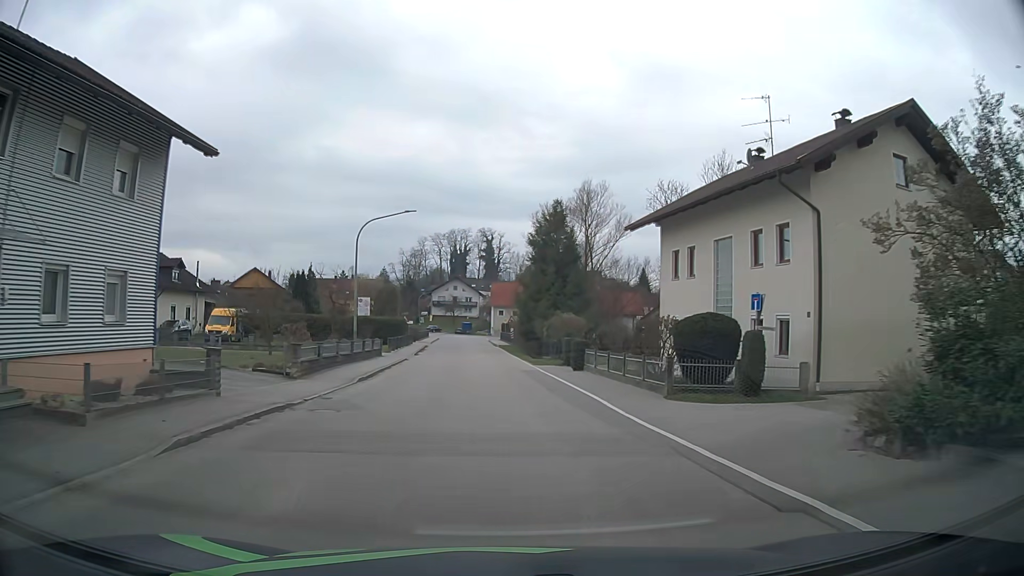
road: secondary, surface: asphalt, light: Day
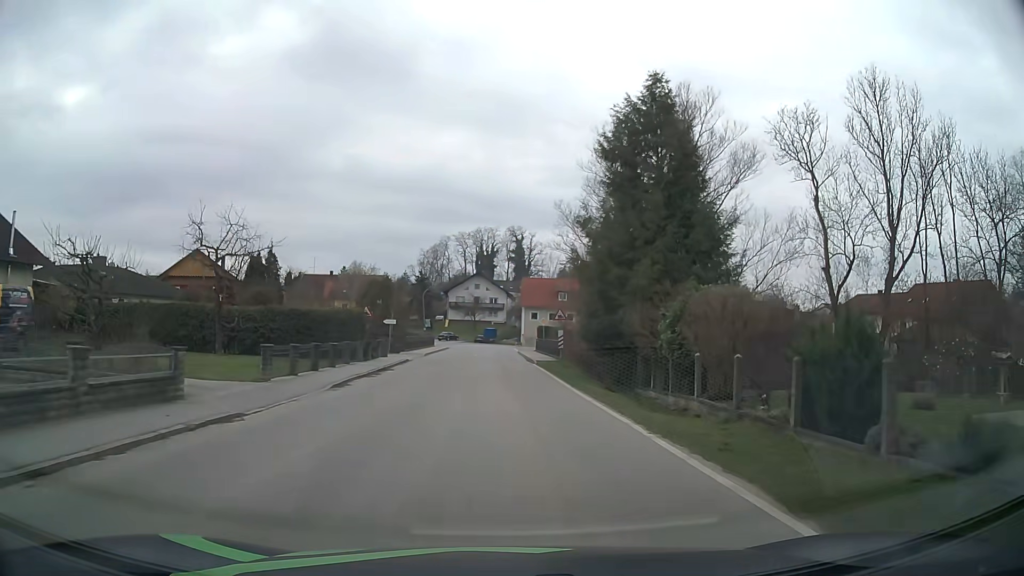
(-0.5, +30.0) m; -2°
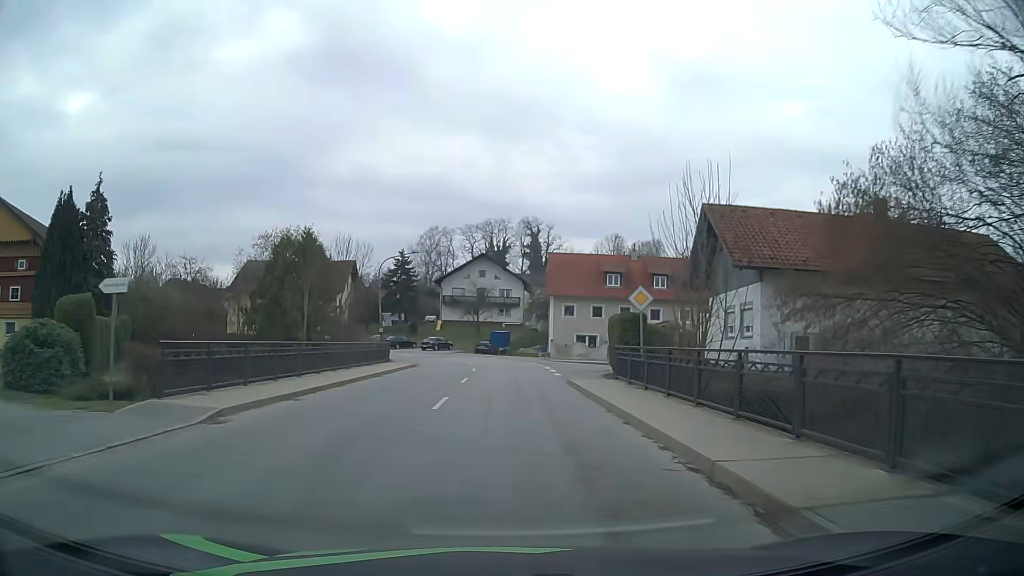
(-0.7, +37.1) m; -1°
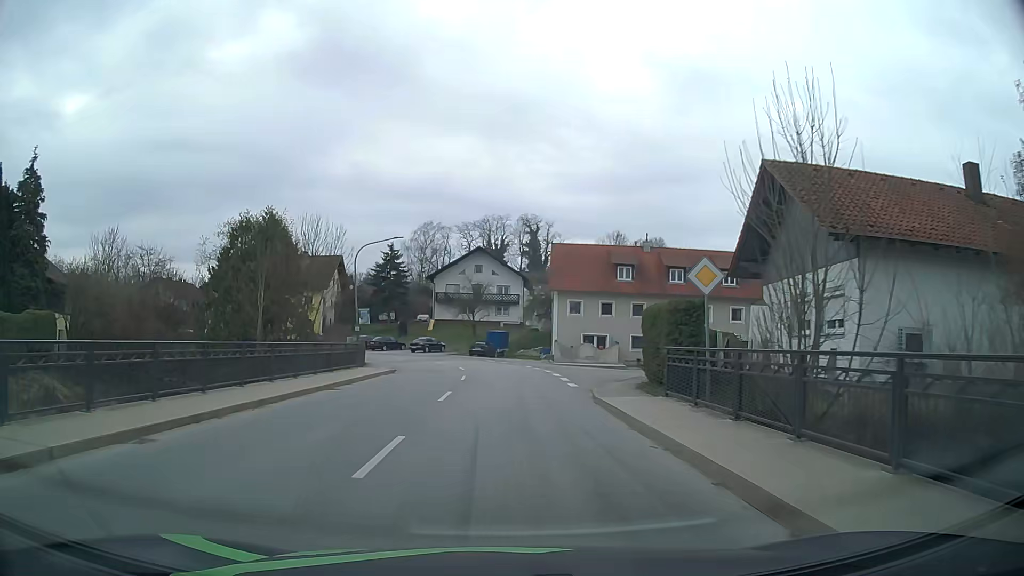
(0.0, +7.1) m; -1°
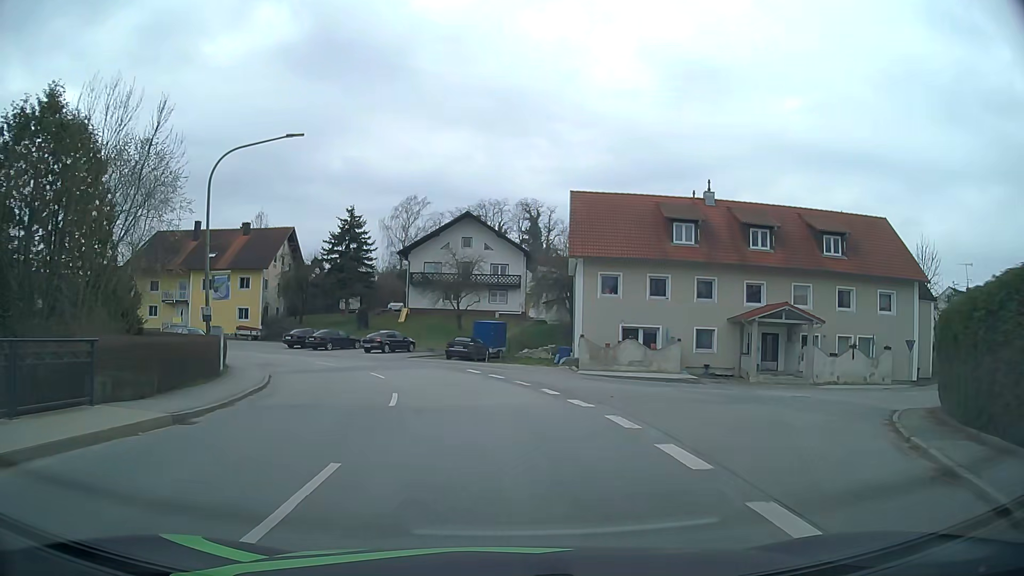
(+0.2, +20.4) m; +1°
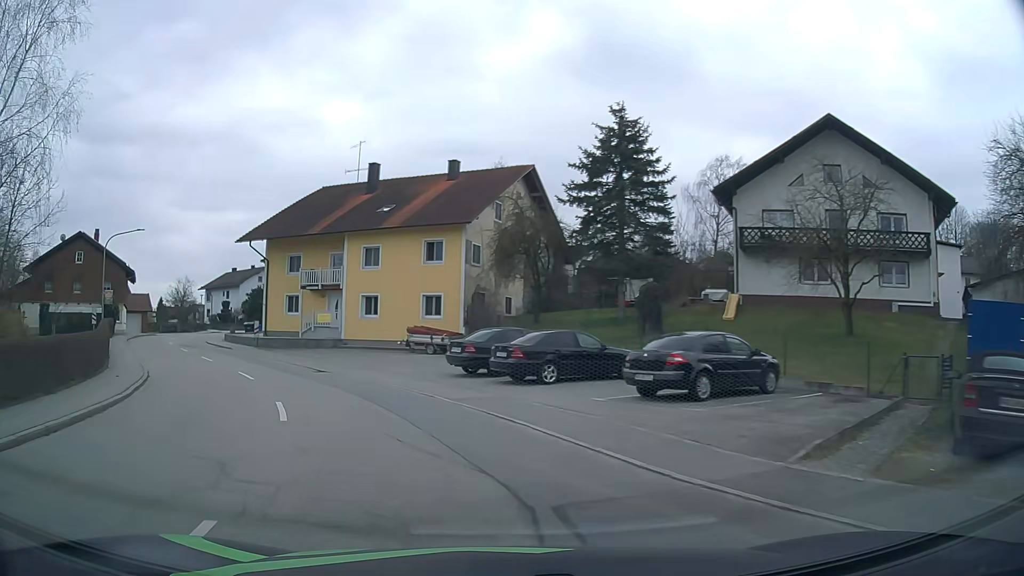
(-4.5, +29.3) m; -26°
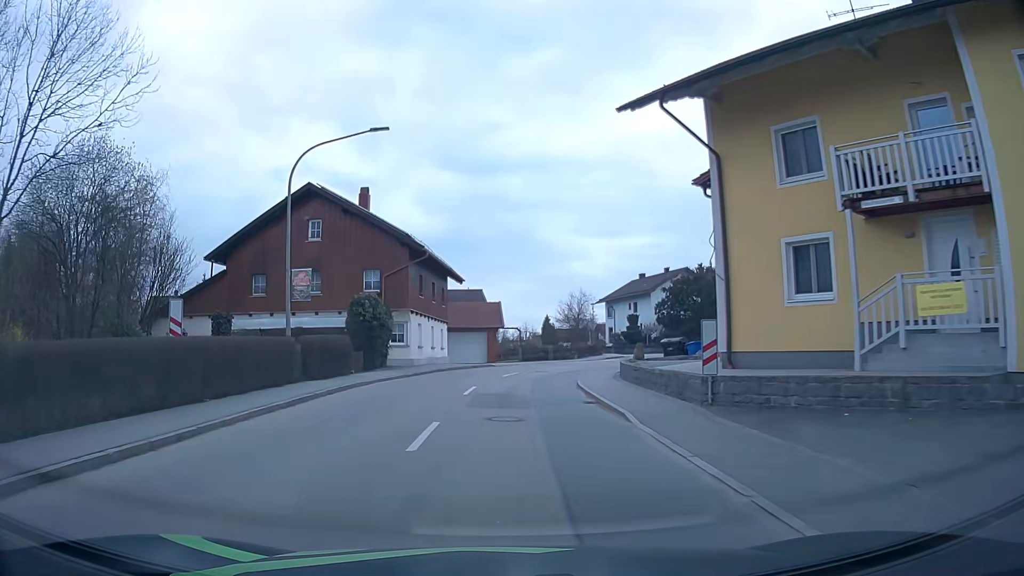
(-10.2, +27.1) m; -35°
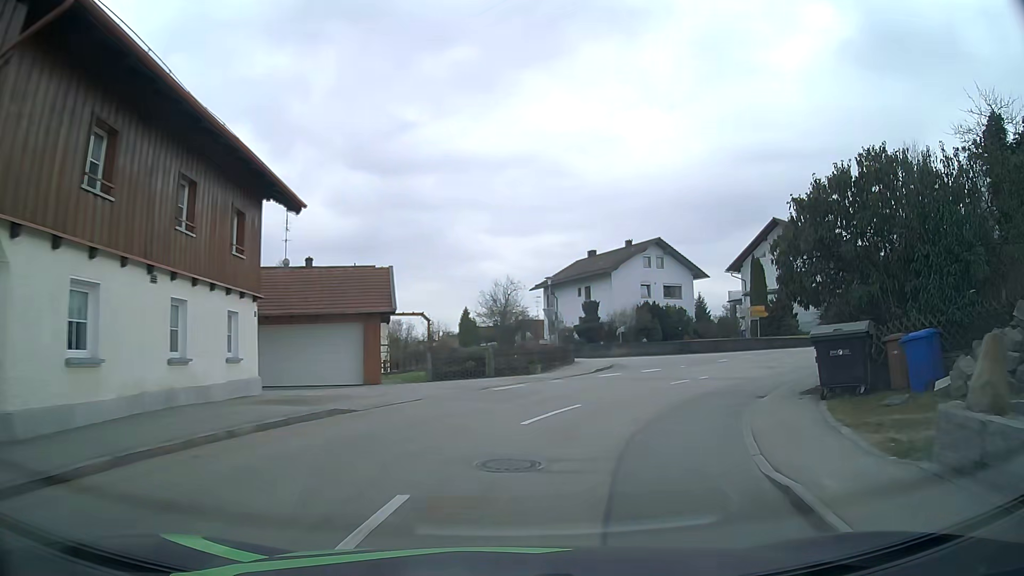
(+0.4, +23.5) m; +8°
(+1, +10) (+6, +19) (+10, +28) (+10, +38) (+6, +47) (+1, +56) (-3, +65) (-6, +74) (-10, +83) (-13, +93) m
